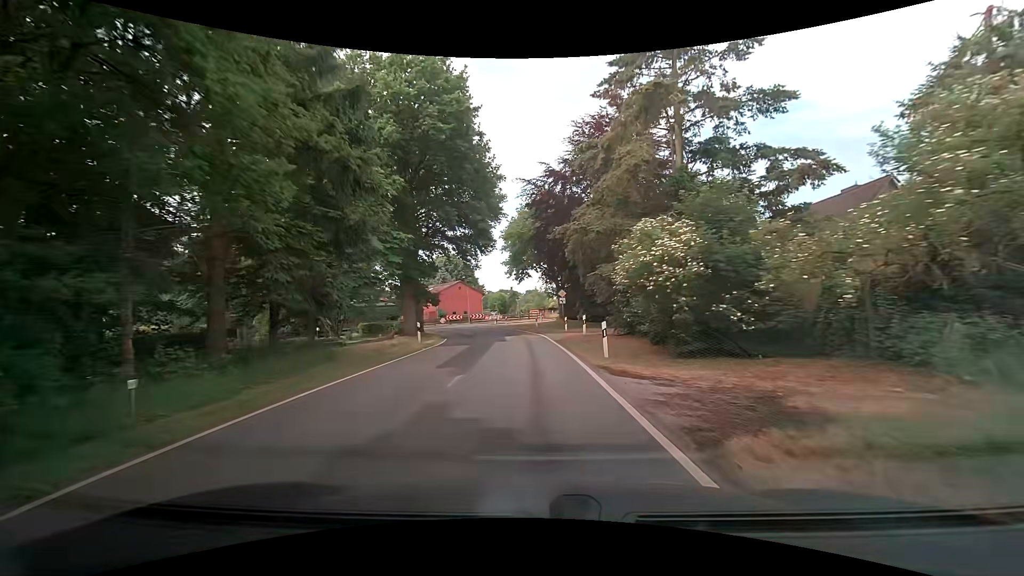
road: tertiary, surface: asphalt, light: Day
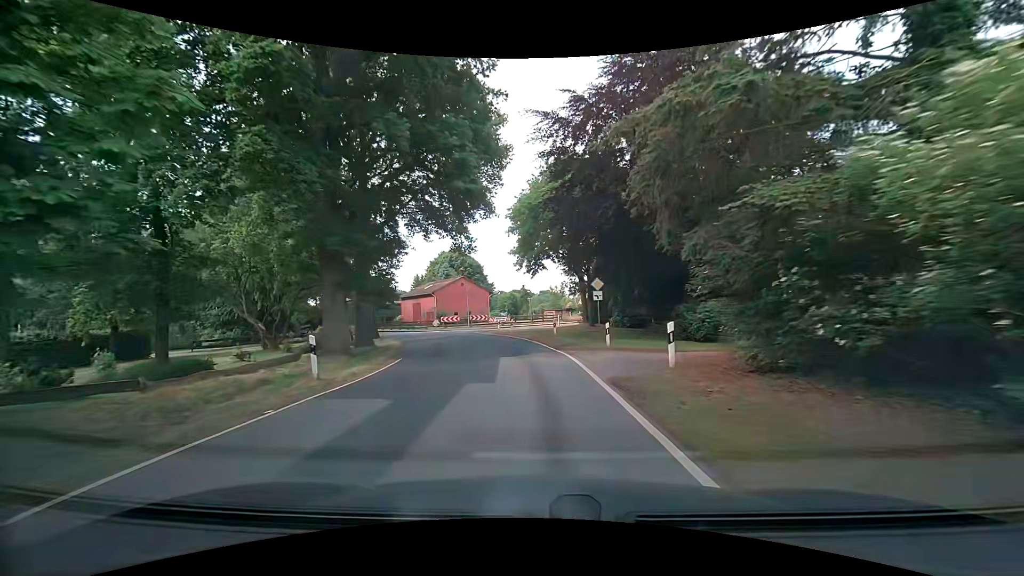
(-0.1, +13.4) m; -1°
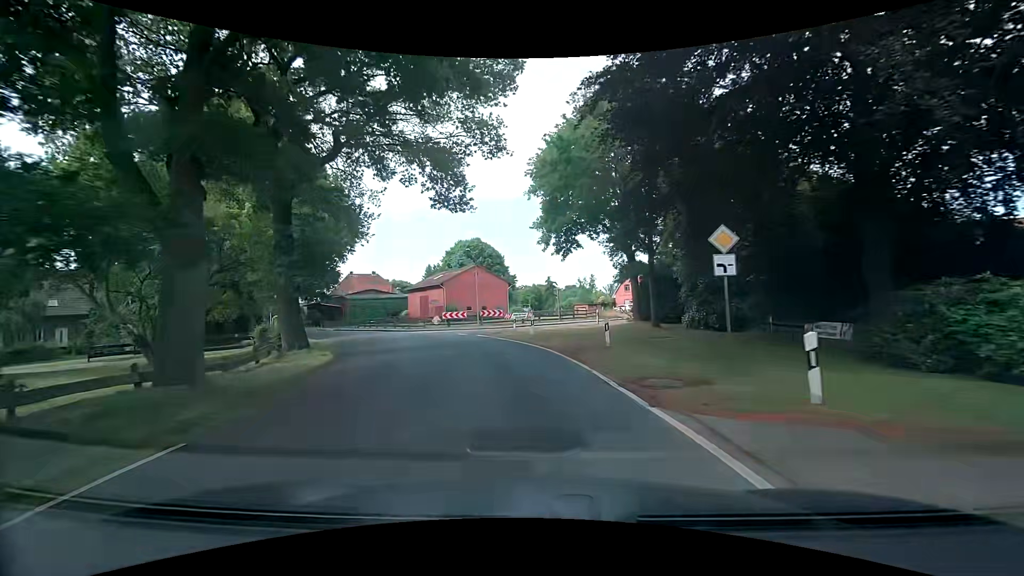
(-0.3, +12.5) m; -3°
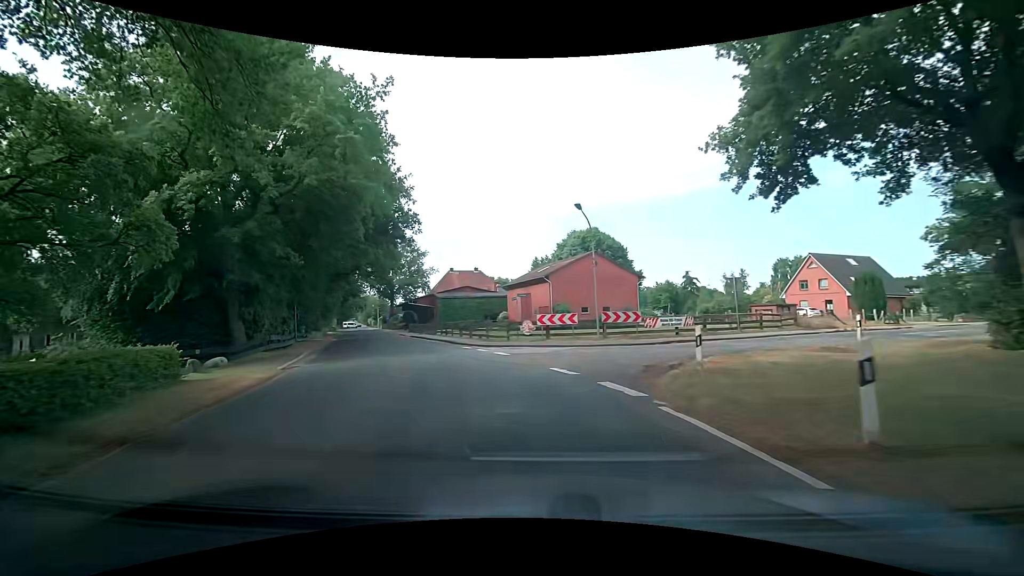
(-1.4, +17.4) m; -12°
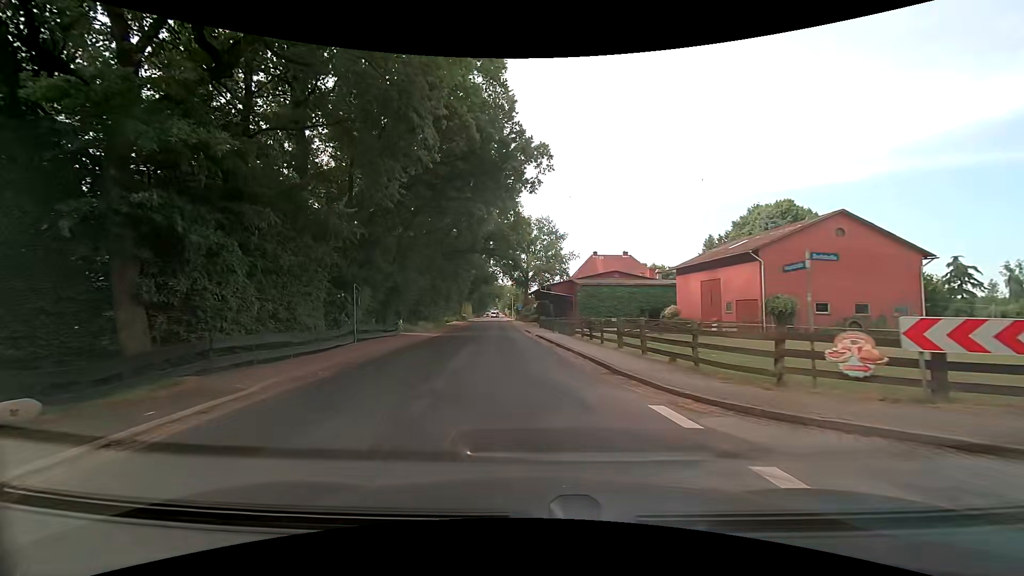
(-2.8, +15.8) m; -17°
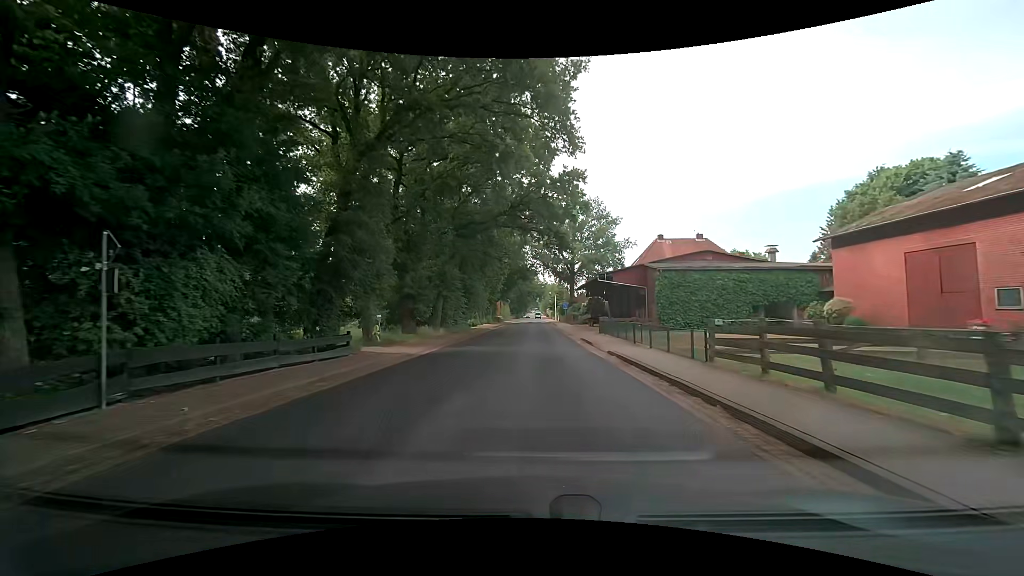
(-1.0, +16.3) m; -4°
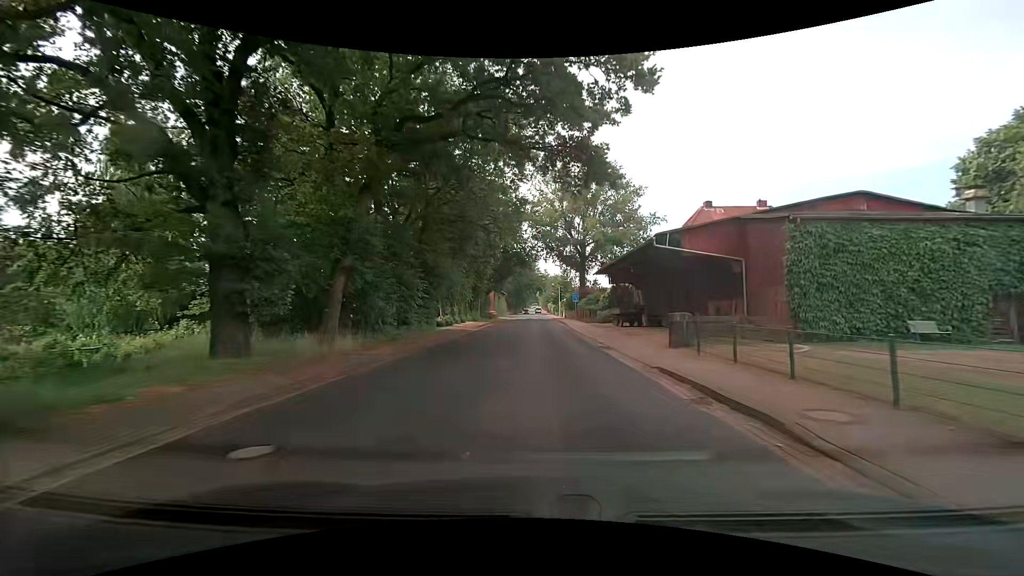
(-0.4, +18.0) m; -1°
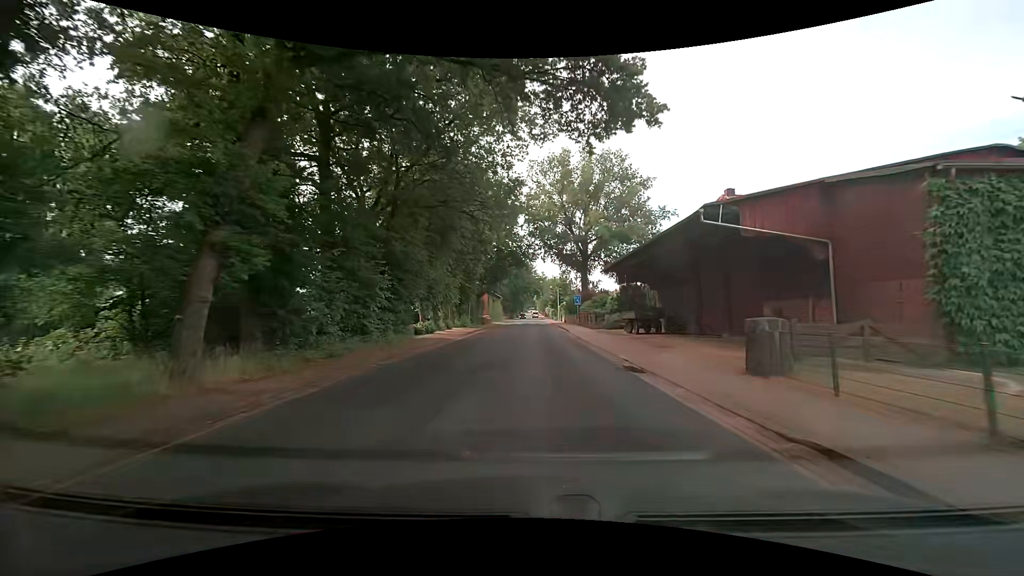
(0.0, +6.5) m; +1°
(0, +10) (0, +20) (0, +30) (0, +40) (0, +50) (0, +60) (0, +70) (0, +80) (-1, +90) (-1, +100) m
